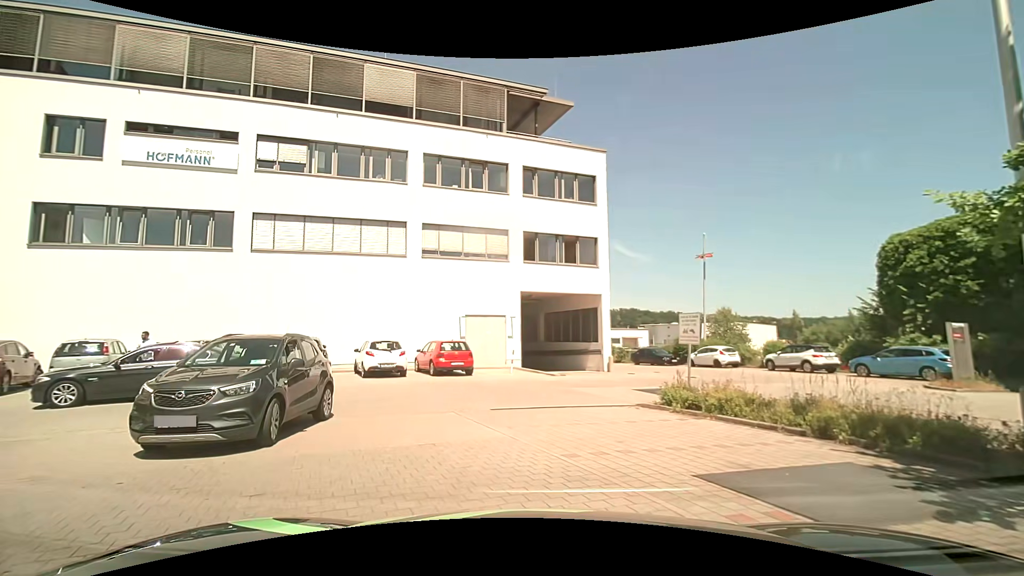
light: Day
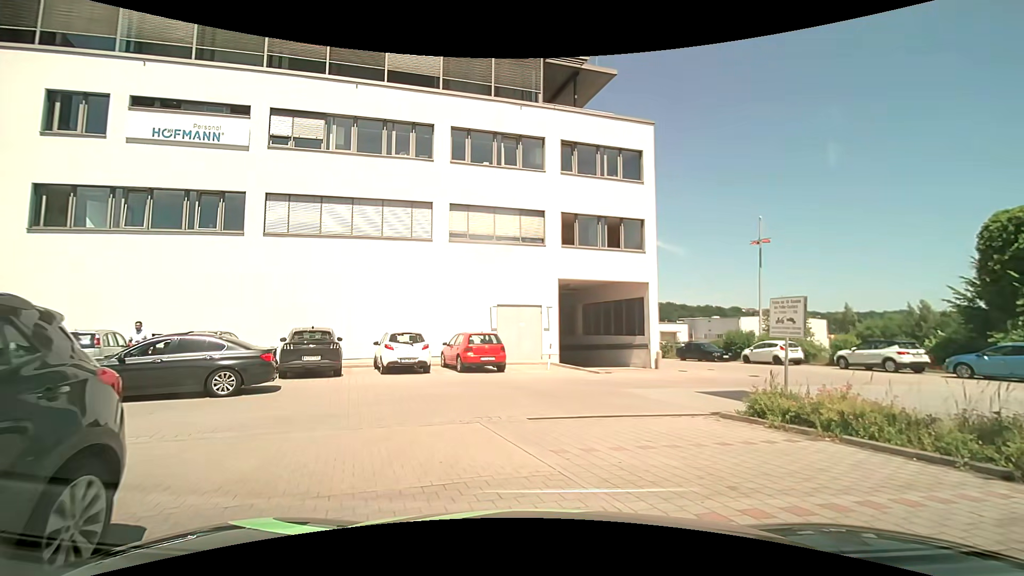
(-0.1, +2.4) m; -3°
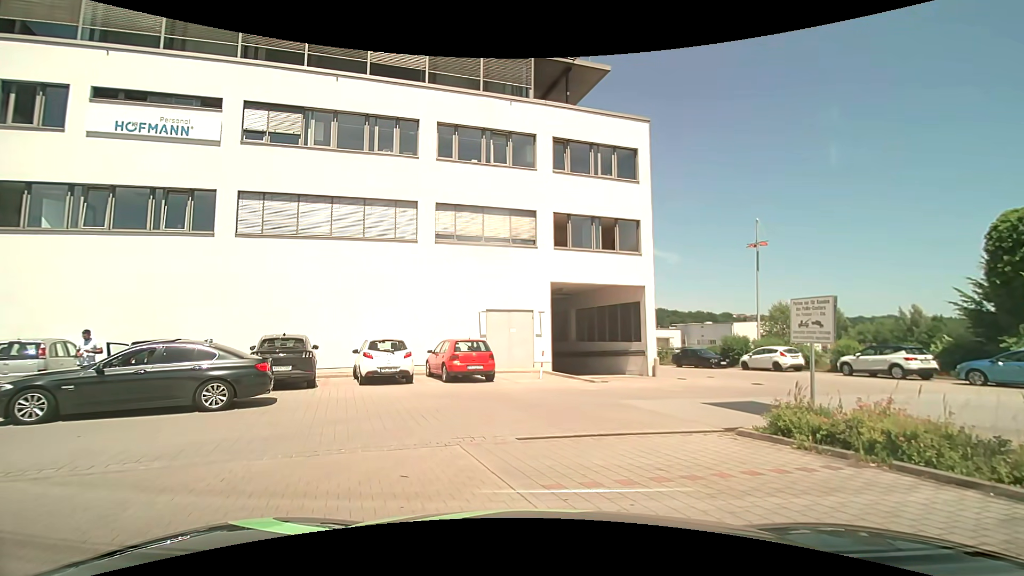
(0.0, +1.2) m; 0°
